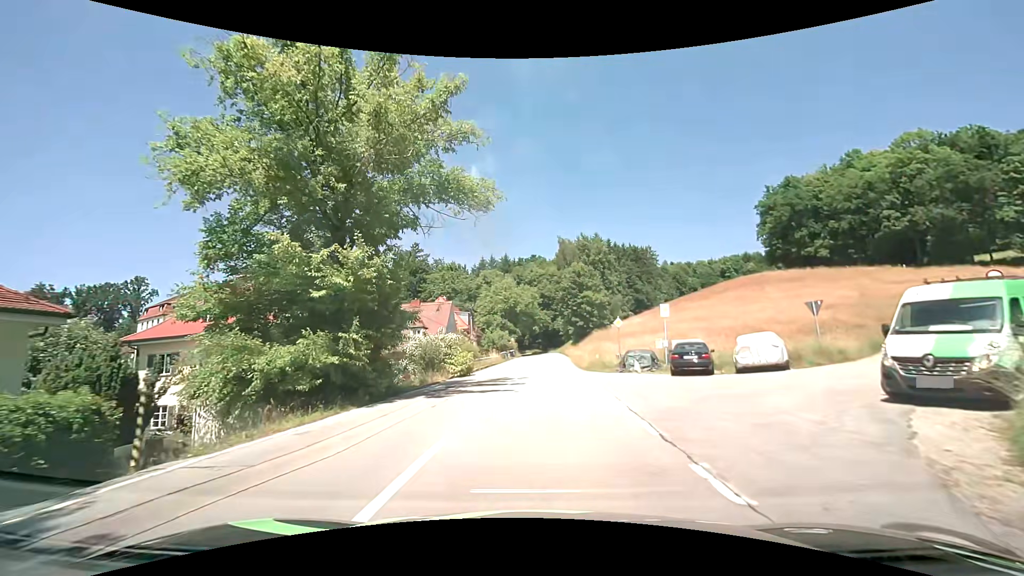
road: tertiary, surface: asphalt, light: Day
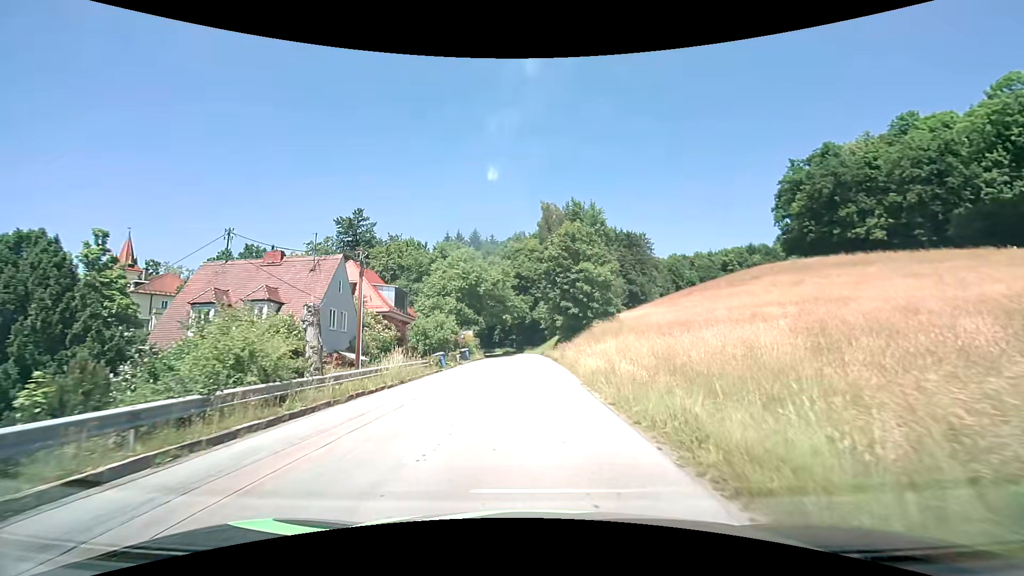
(+0.7, +26.7) m; +2°
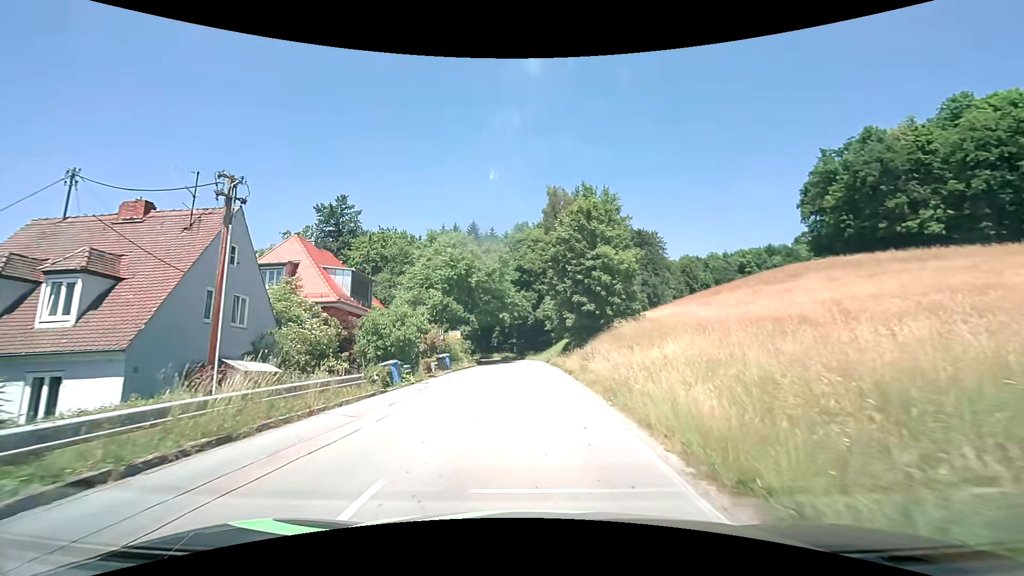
(0.0, +11.0) m; 0°
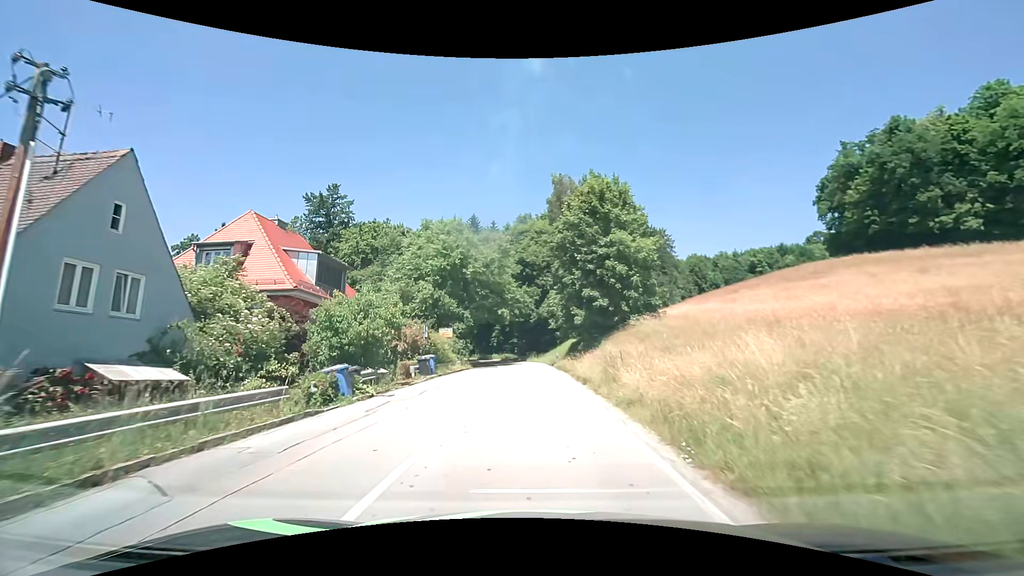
(0.0, +5.5) m; 0°
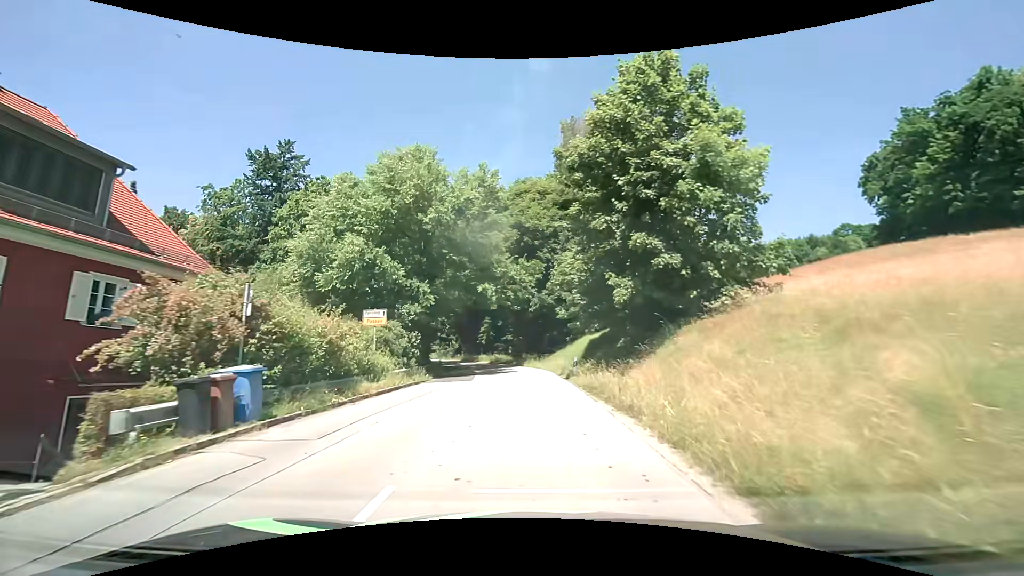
(-0.1, +16.7) m; 0°
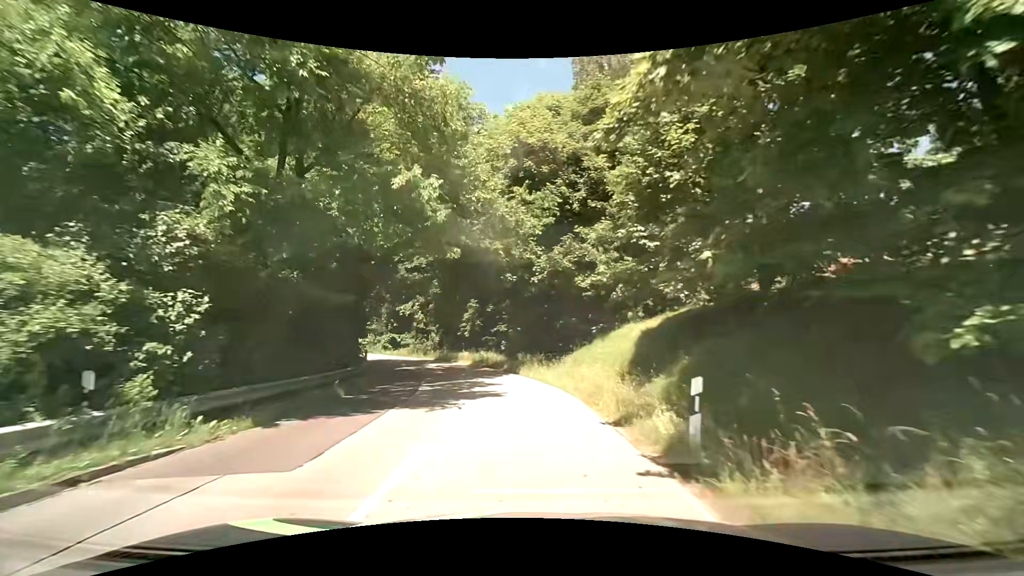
(0.0, +16.7) m; -1°
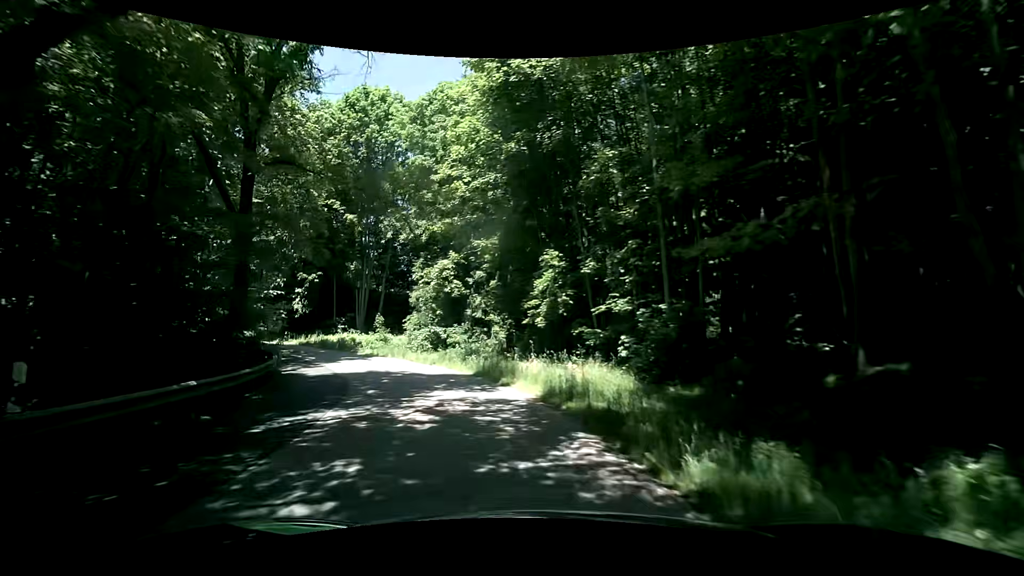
(-1.4, +22.1) m; -11°
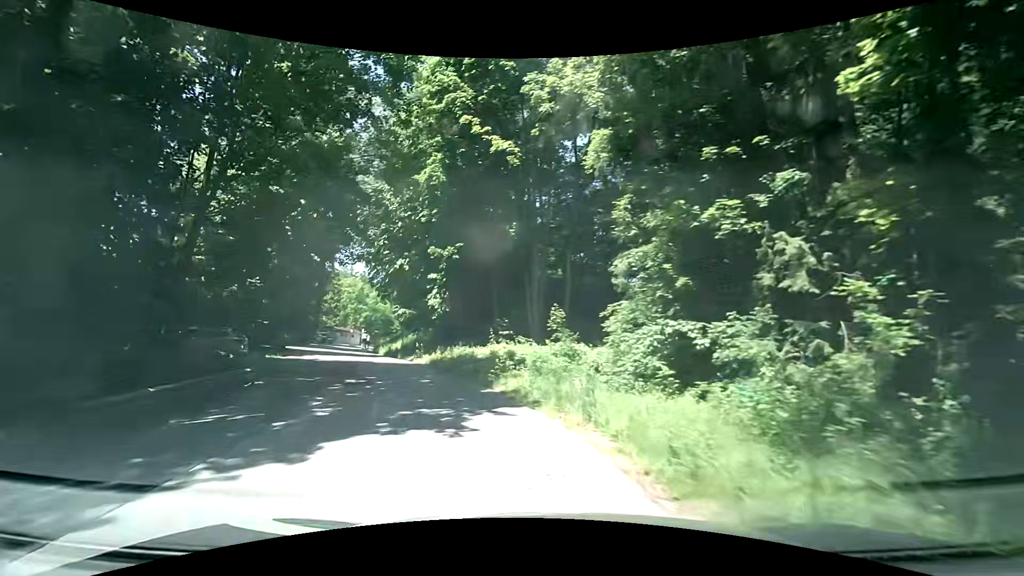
(-3.6, +21.8) m; -23°
